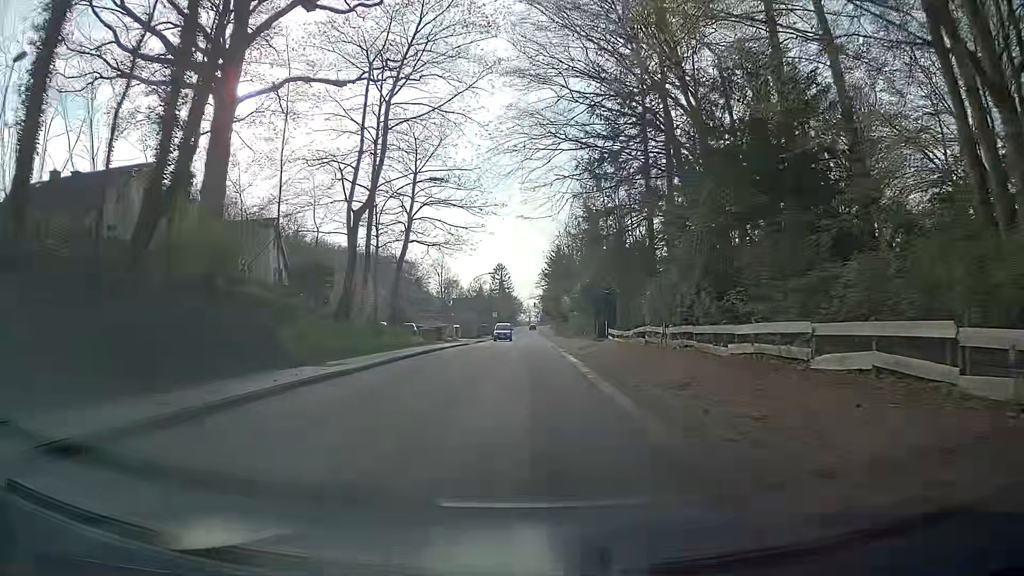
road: secondary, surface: asphalt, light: Day
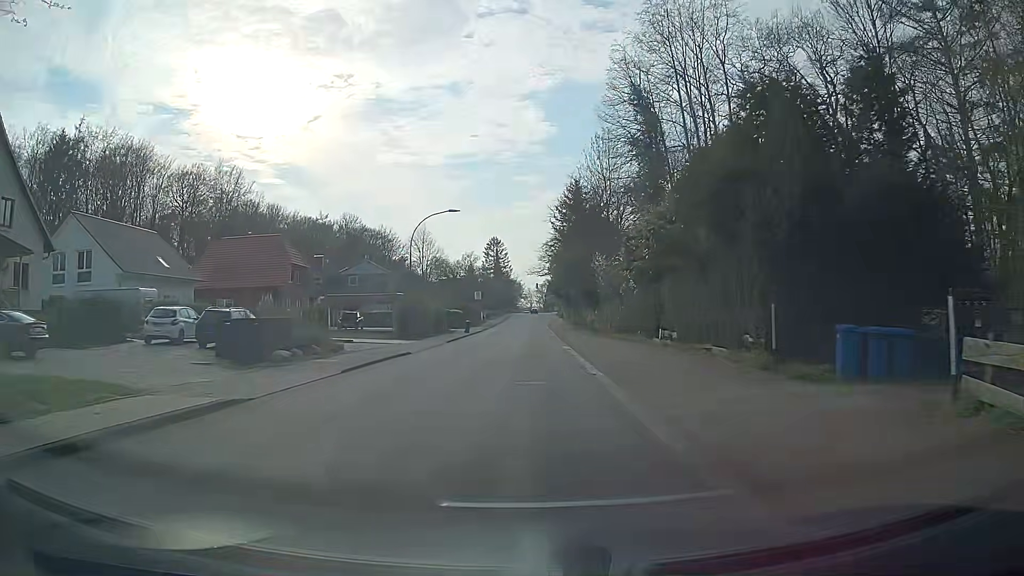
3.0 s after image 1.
(0.0, +39.2) m; -1°
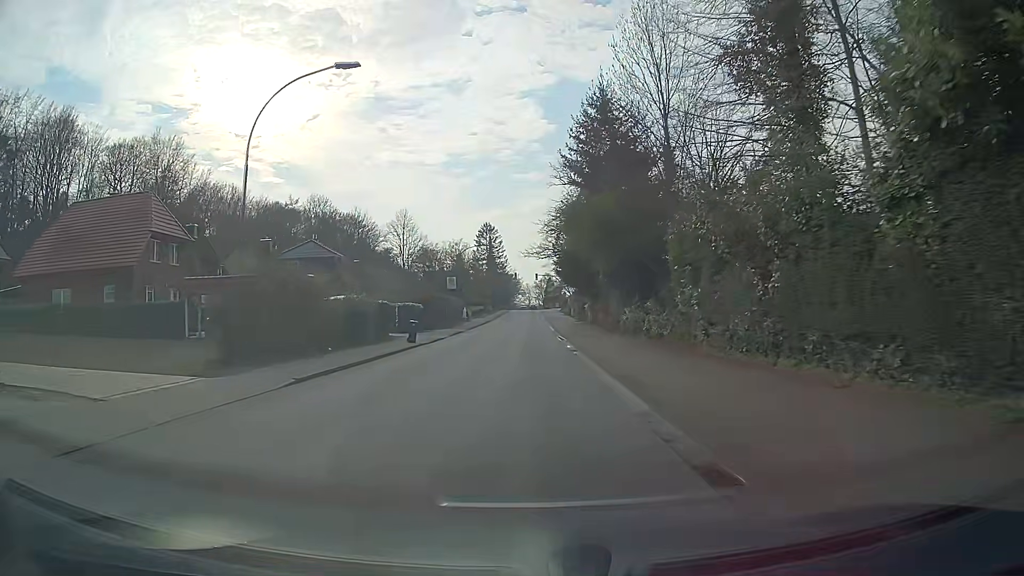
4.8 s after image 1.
(+0.2, +24.2) m; 0°
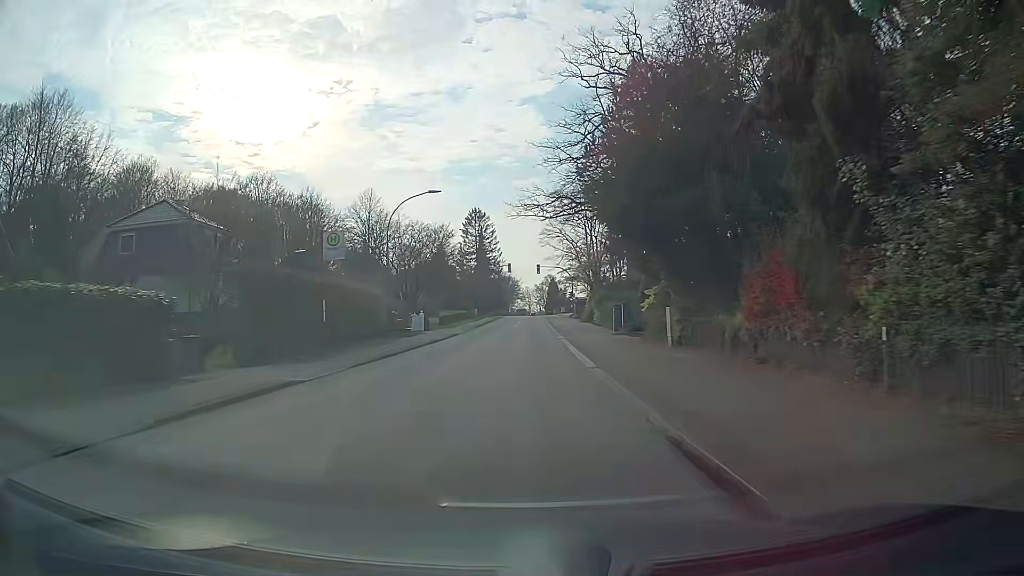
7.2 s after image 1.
(+0.1, +31.9) m; -1°
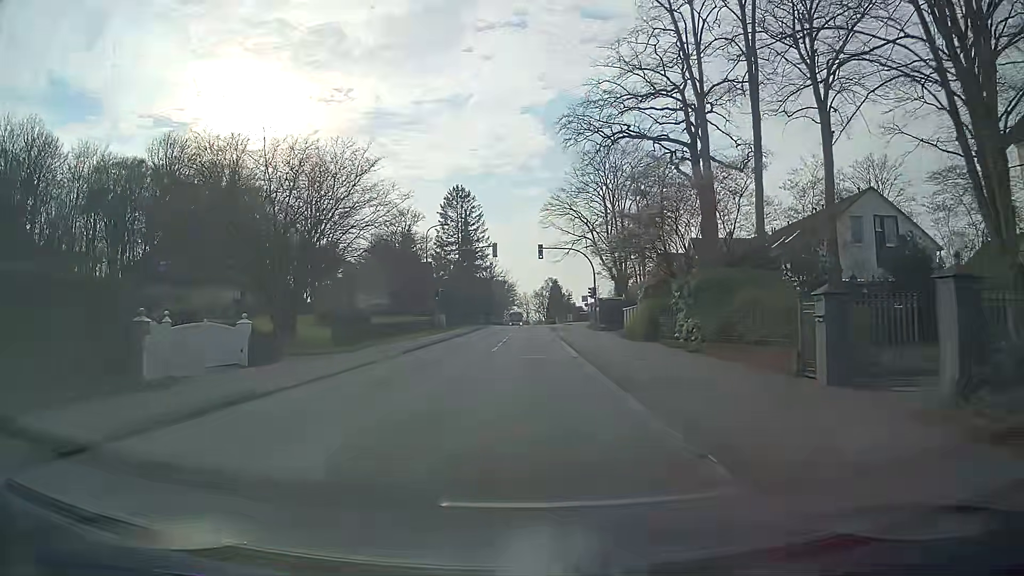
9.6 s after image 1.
(+0.5, +31.0) m; +1°
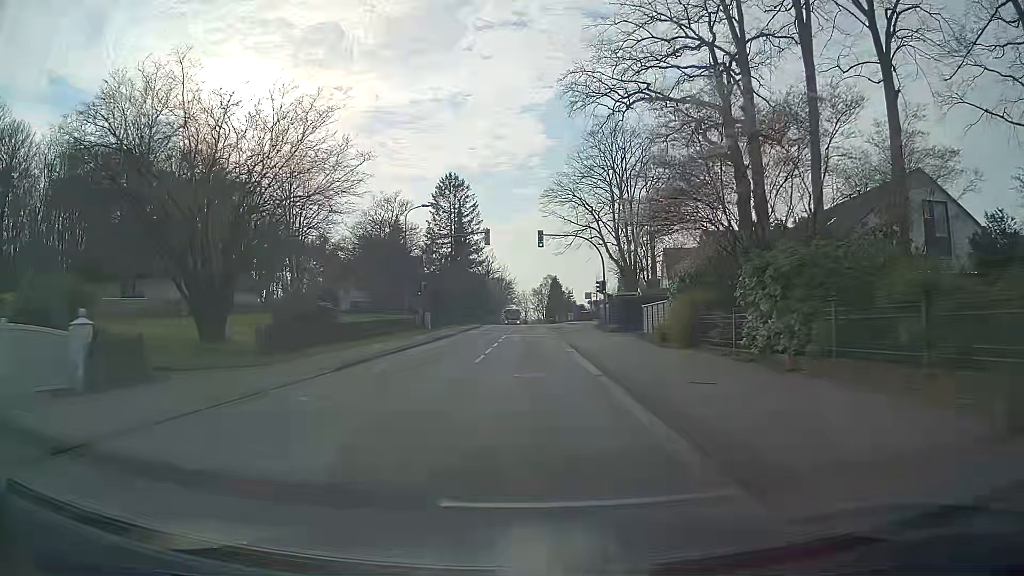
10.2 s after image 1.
(+0.1, +7.7) m; 0°
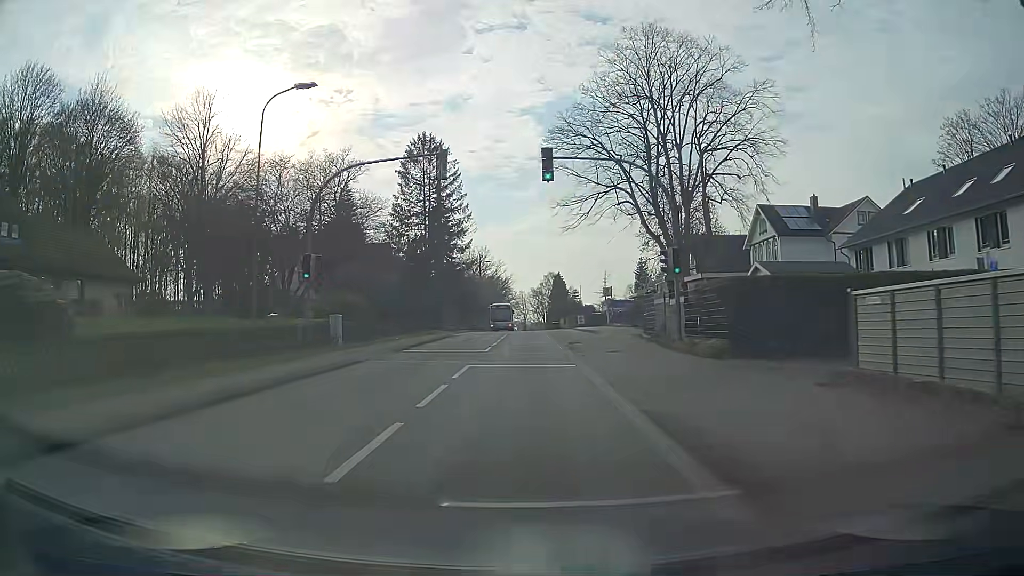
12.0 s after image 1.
(+0.2, +22.8) m; 0°
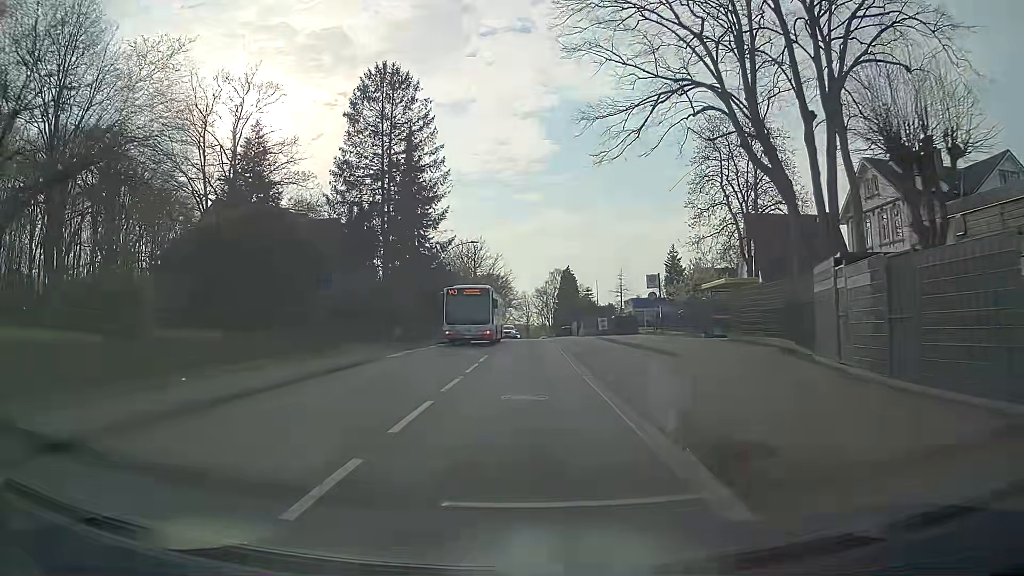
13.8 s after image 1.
(0.0, +22.1) m; 0°
(0, +10) (0, +20) (0, +30) (0, +40) (-1, +50) (-1, +60) (-1, +70) (-1, +80) (-1, +90) (-1, +100) m
